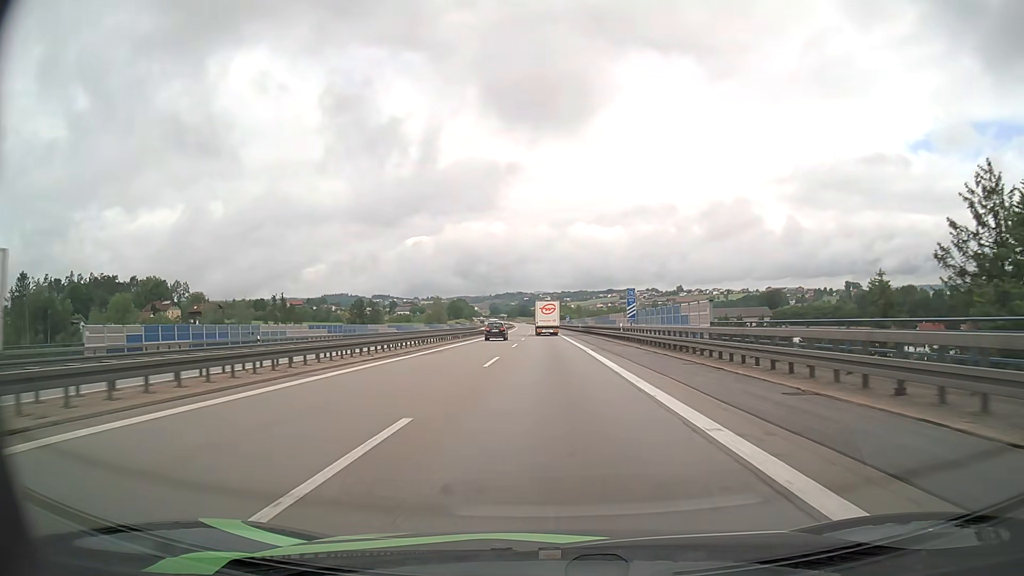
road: motorway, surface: asphalt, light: Day
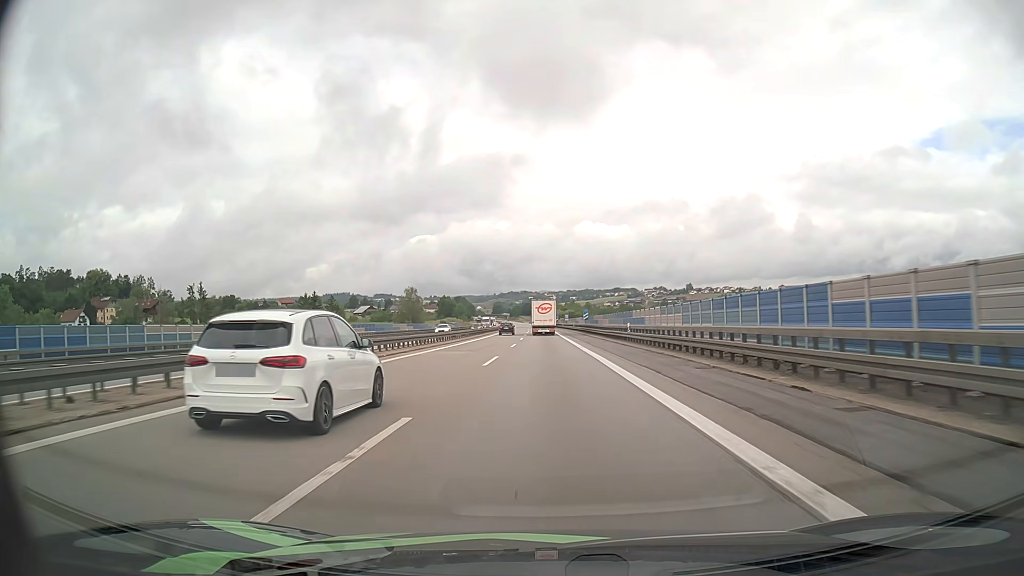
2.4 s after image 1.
(-0.2, +54.0) m; 0°
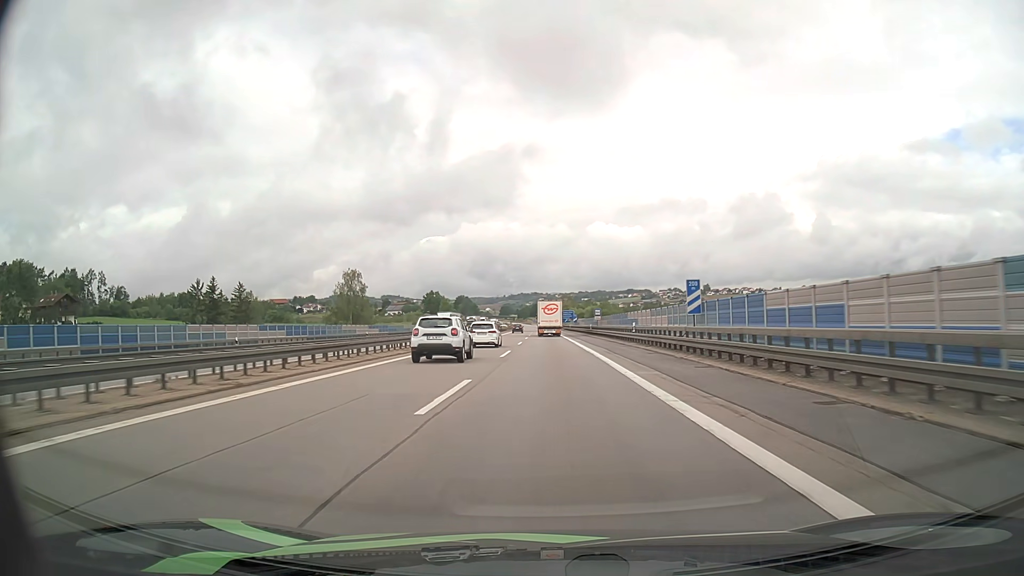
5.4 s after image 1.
(-0.6, +65.9) m; -1°
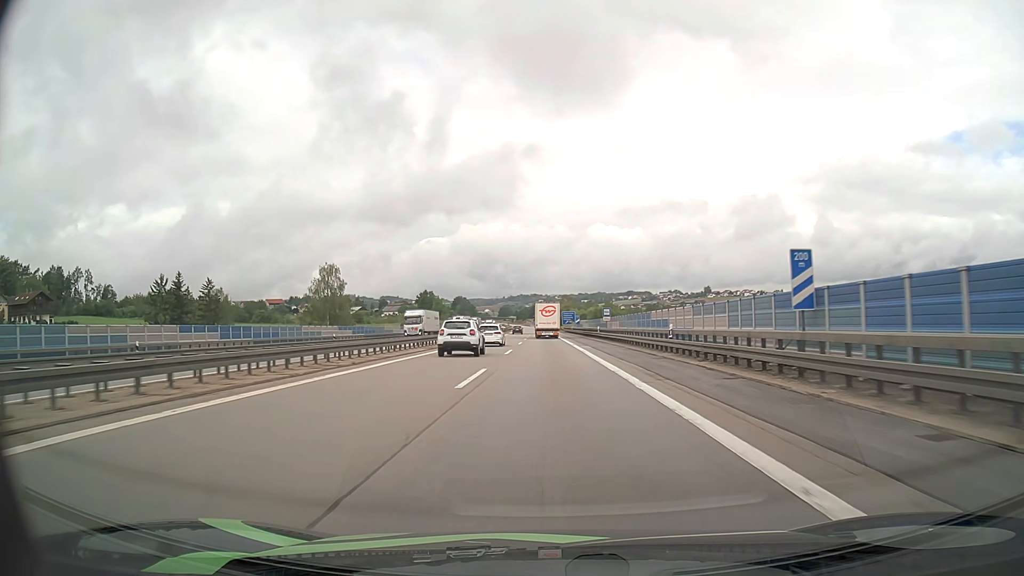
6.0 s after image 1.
(0.0, +13.0) m; 0°
